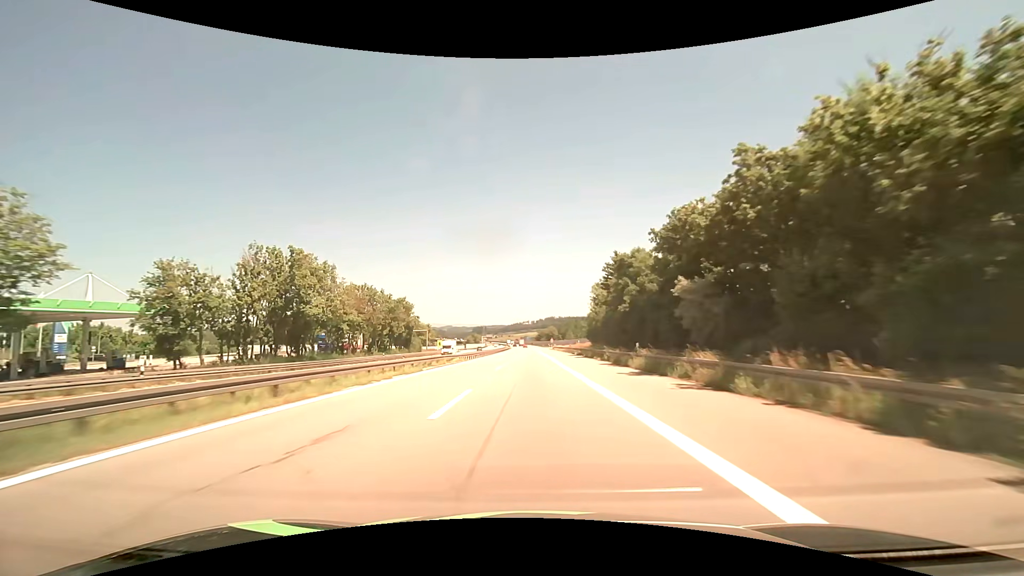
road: motorway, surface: asphalt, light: Day
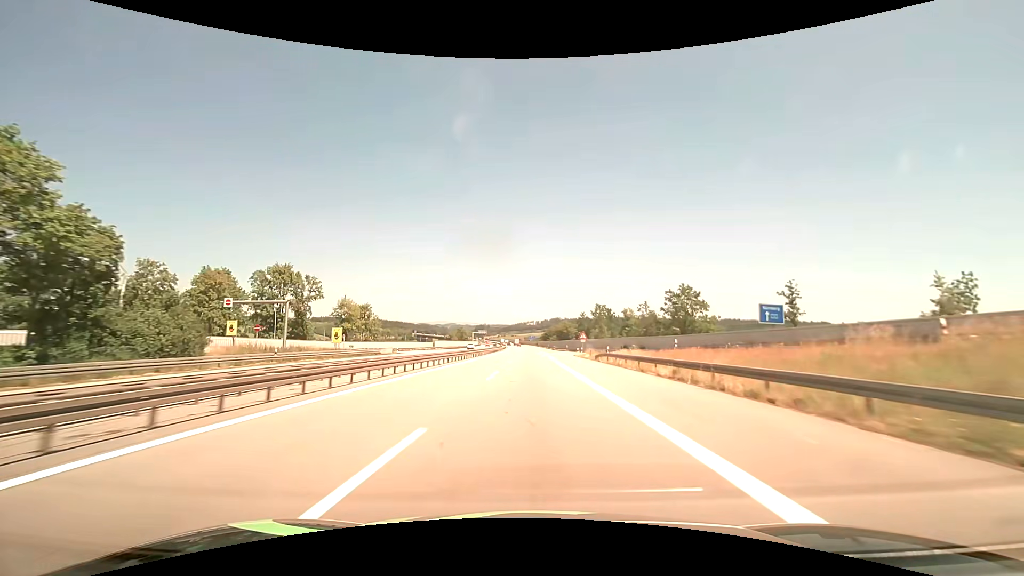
(-0.3, +79.0) m; 0°
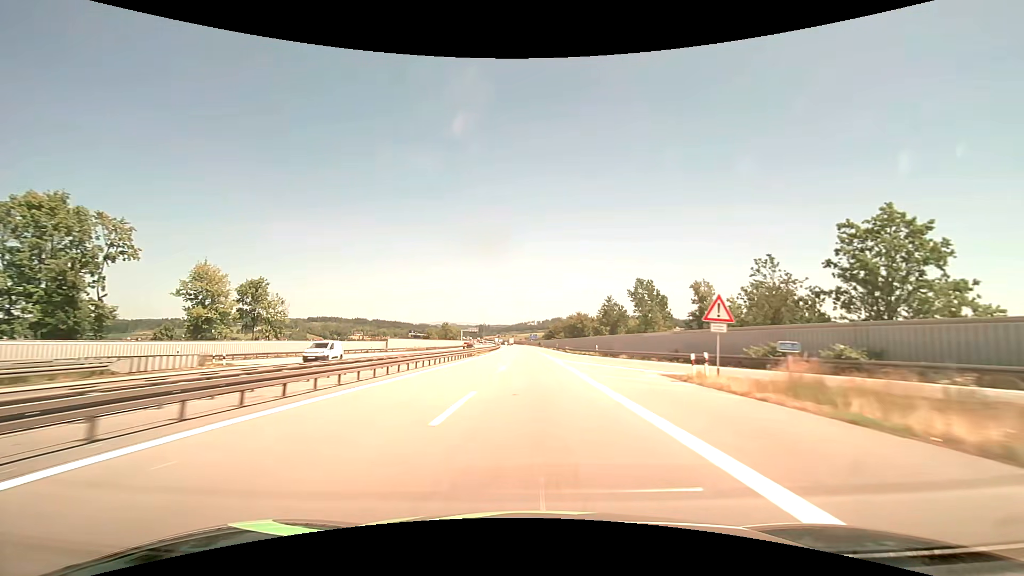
(0.0, +47.5) m; 0°
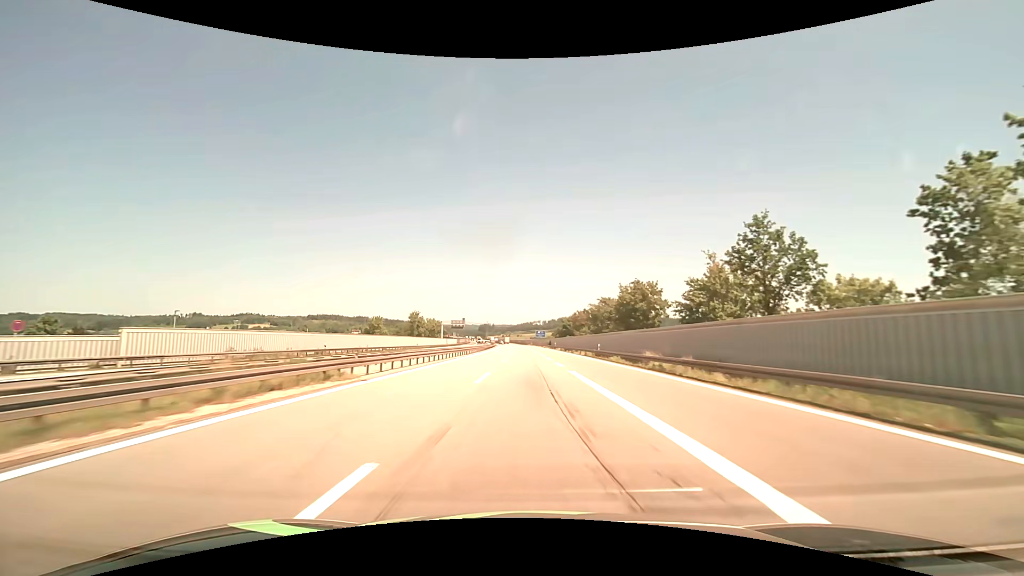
(-0.3, +63.2) m; -1°
